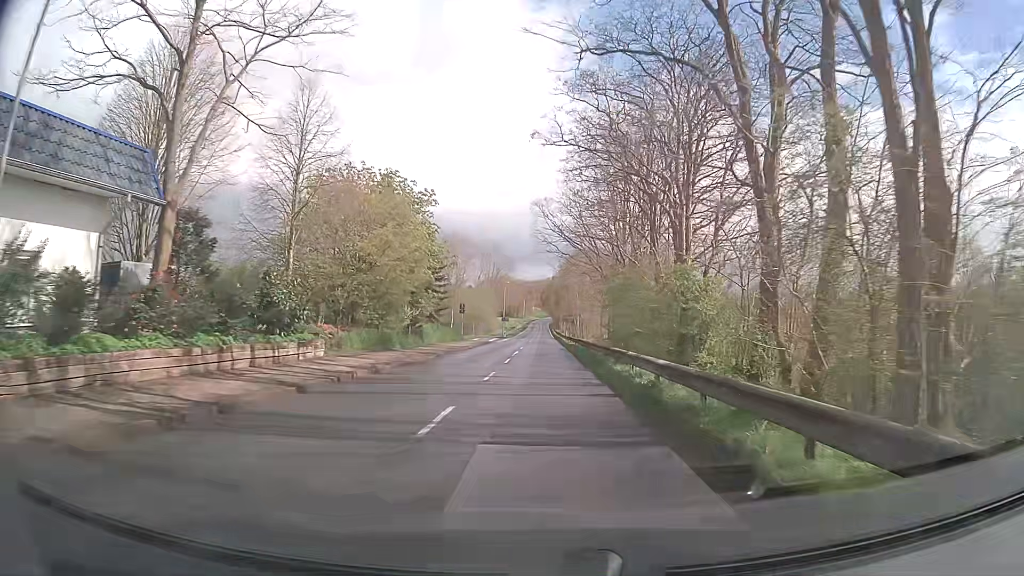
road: tertiary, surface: asphalt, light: Day
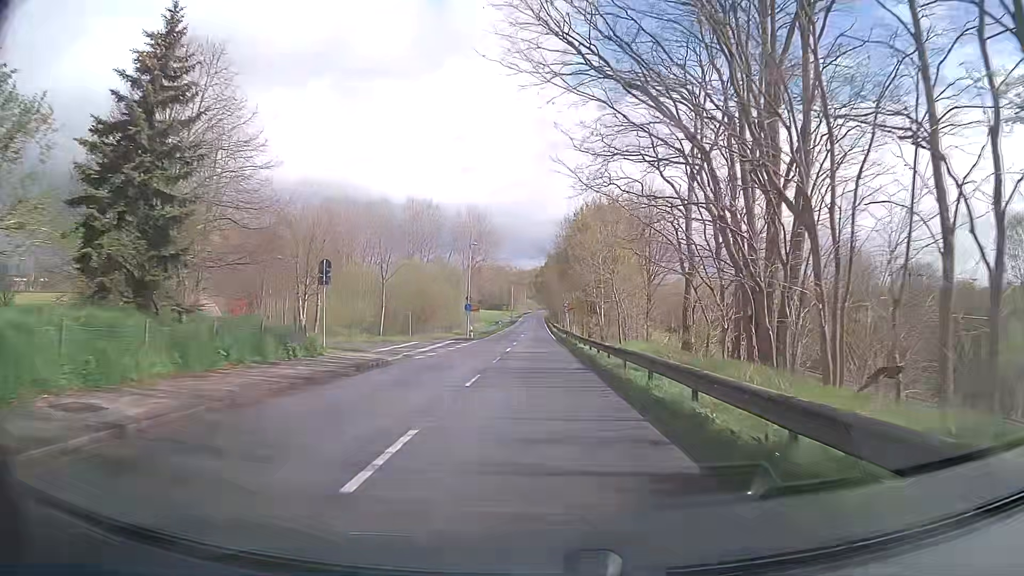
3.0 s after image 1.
(+0.8, +39.8) m; +1°
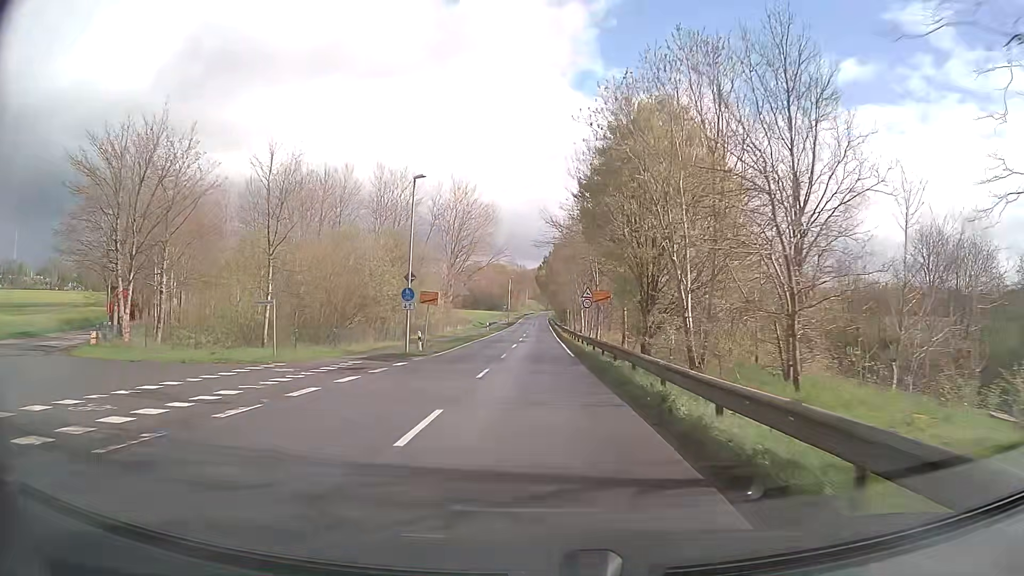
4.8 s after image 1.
(0.0, +25.7) m; +1°
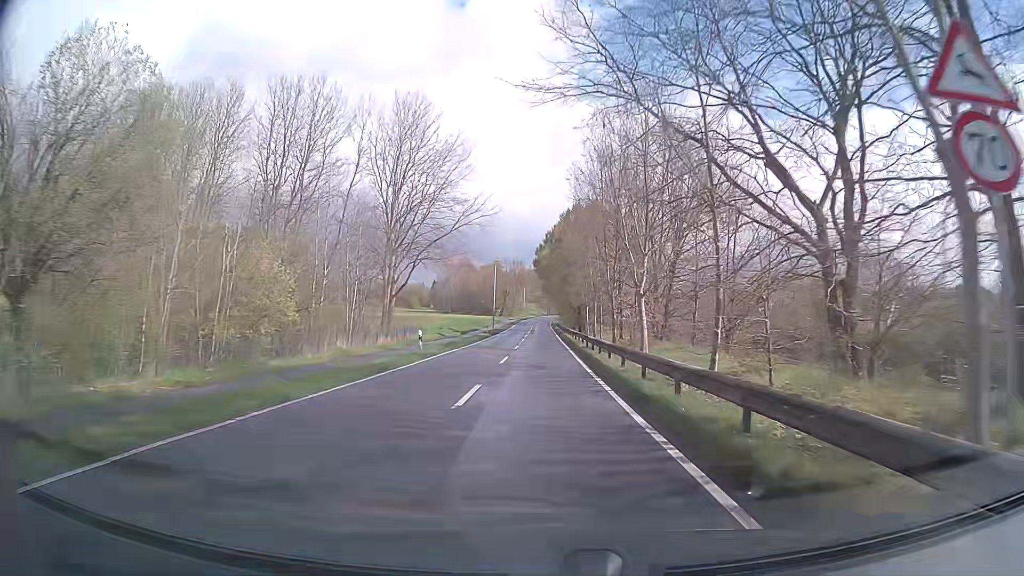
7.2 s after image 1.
(-0.6, +37.4) m; -1°
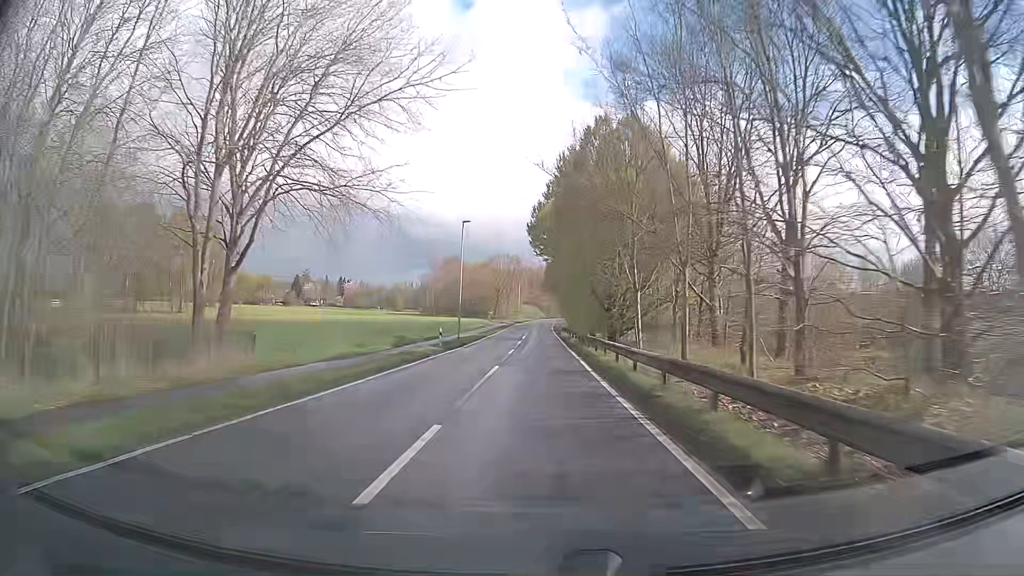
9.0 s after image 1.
(+0.1, +30.6) m; 0°
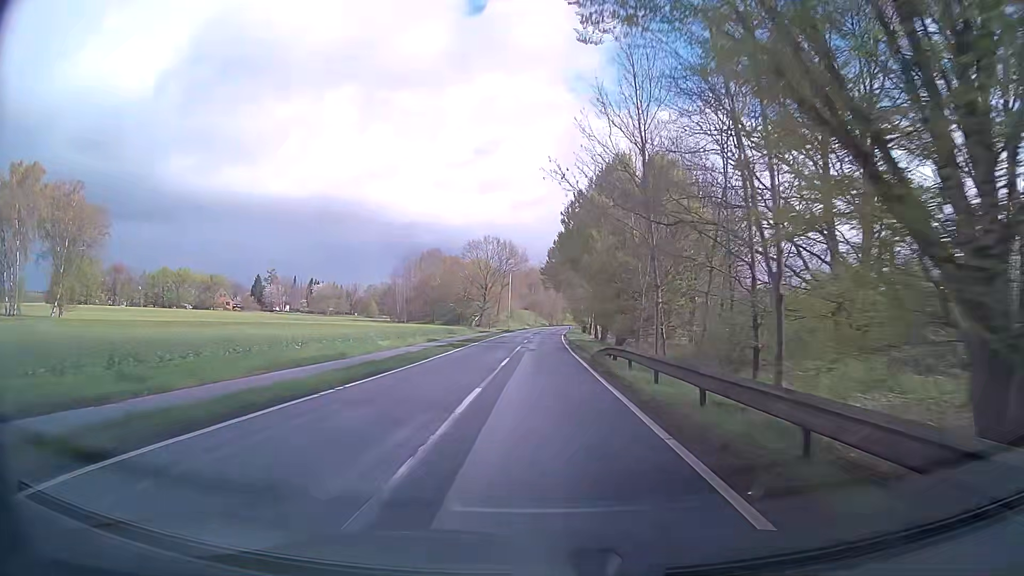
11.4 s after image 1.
(-0.1, +43.8) m; 0°
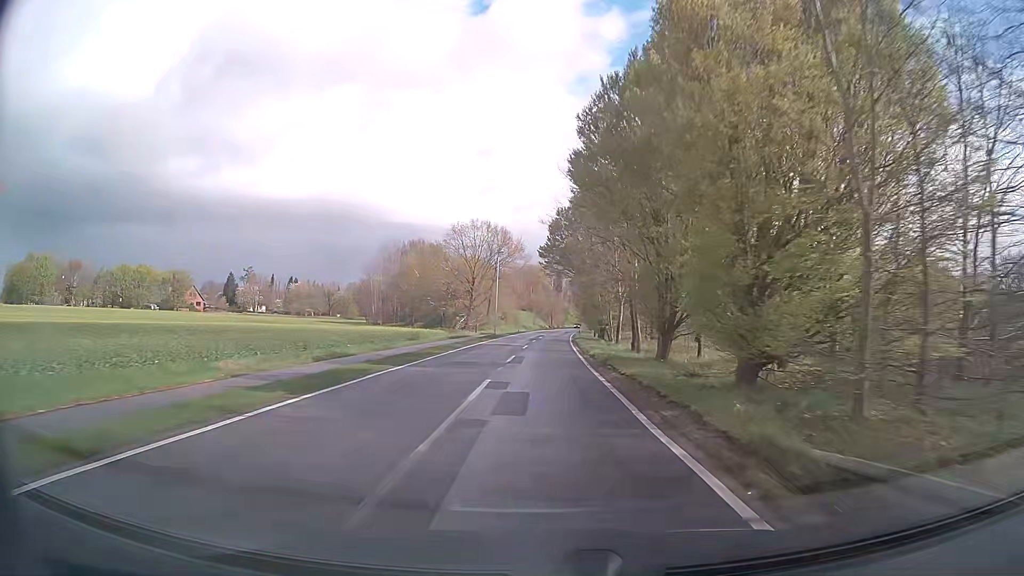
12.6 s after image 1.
(+0.2, +22.8) m; 0°
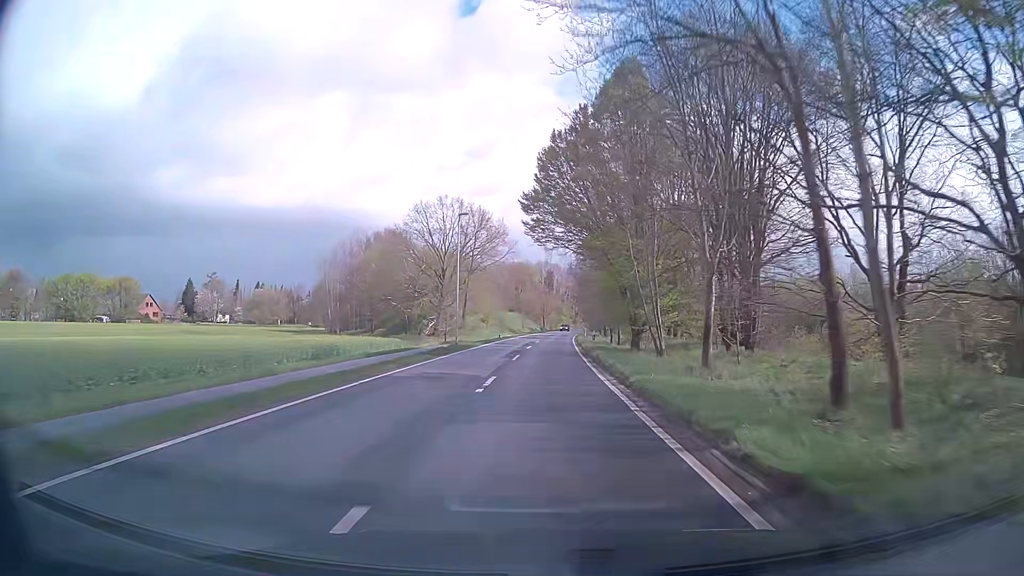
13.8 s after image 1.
(+0.3, +23.0) m; +1°
